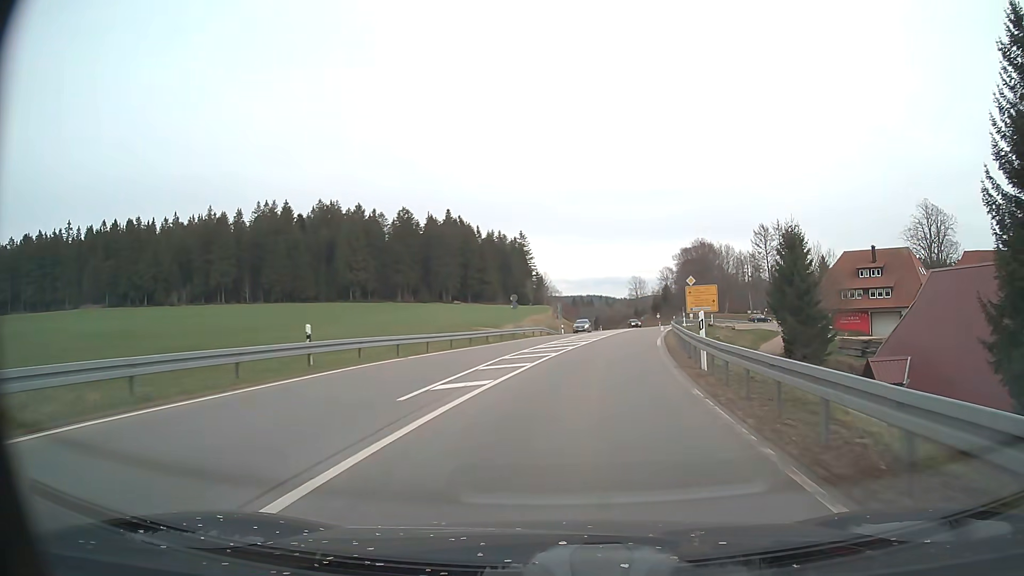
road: secondary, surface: asphalt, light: Day
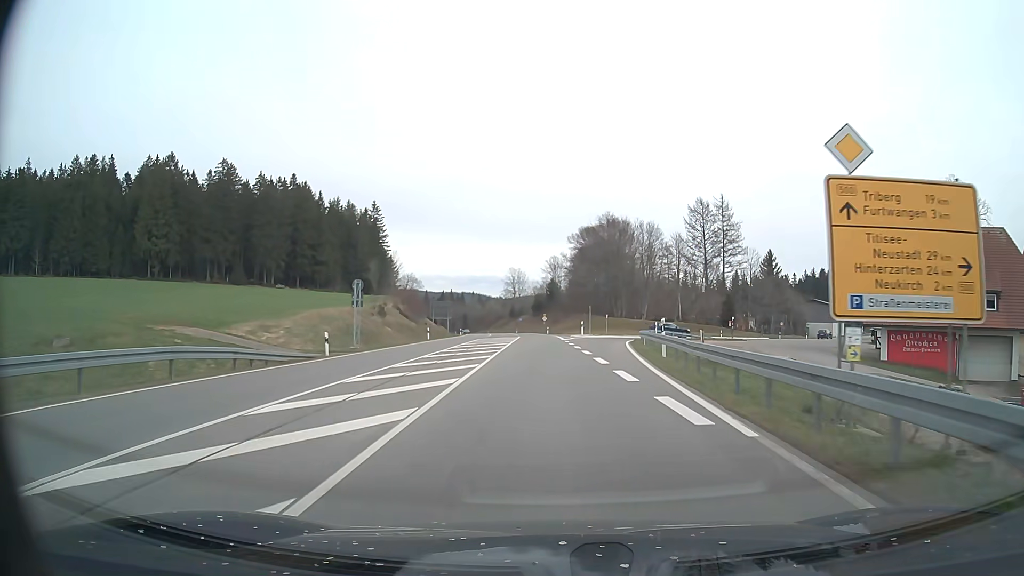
(+5.0, +45.6) m; +10°
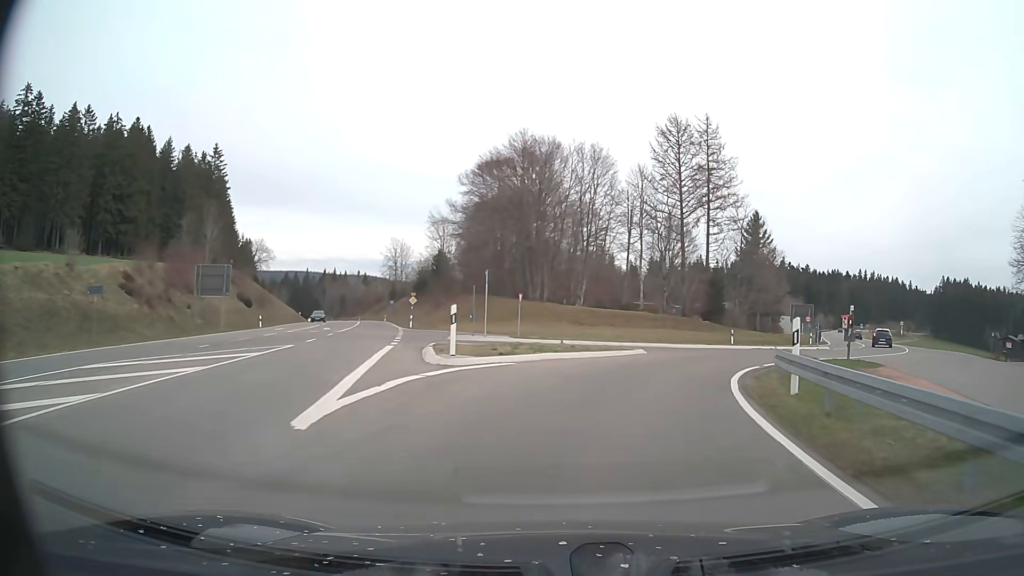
(+2.5, +43.3) m; +8°
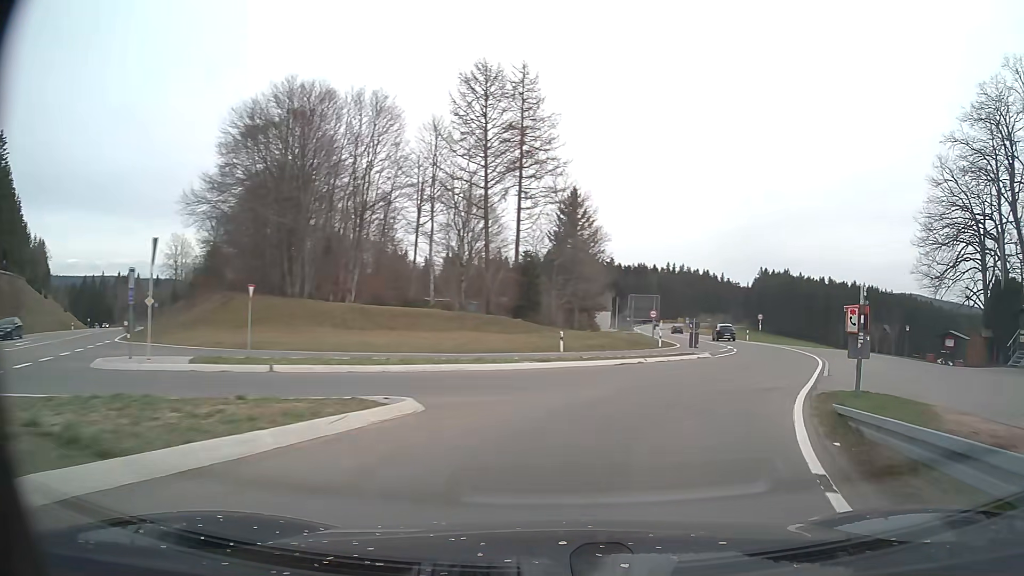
(+1.9, +15.0) m; +17°
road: secondary_link
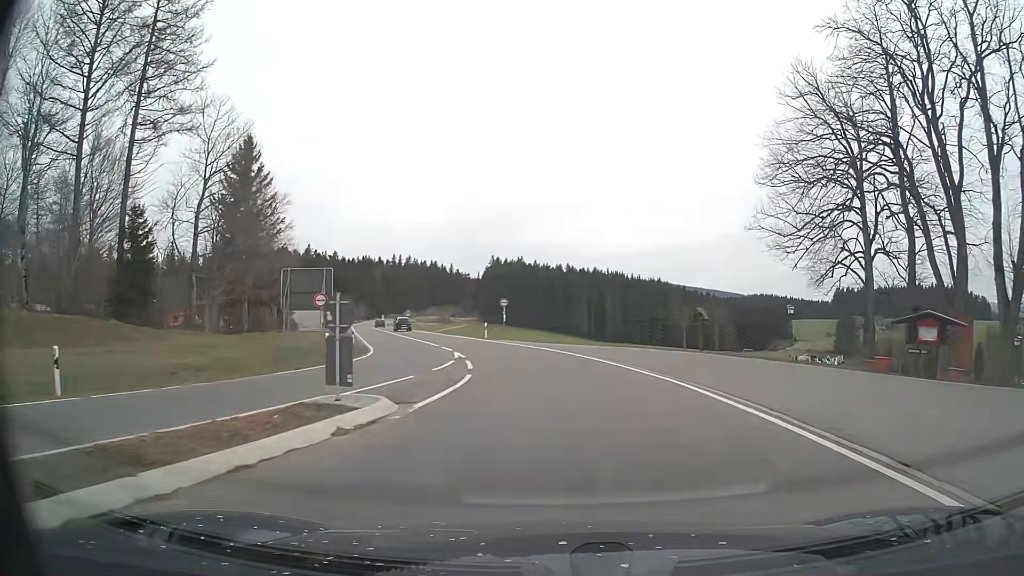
(+5.5, +21.4) m; +24°
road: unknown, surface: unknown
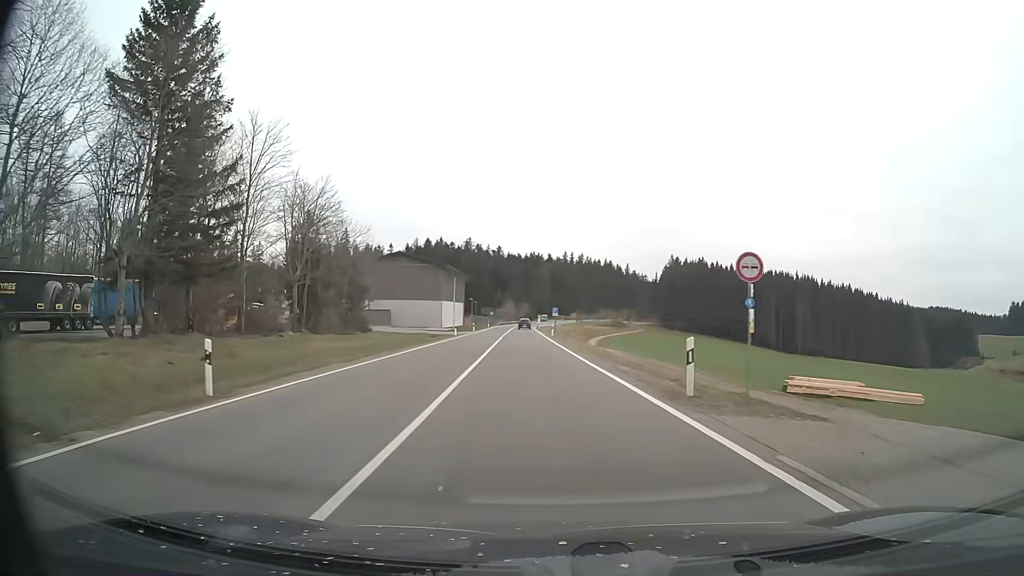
(-3.4, +33.2) m; -15°
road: primary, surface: asphalt
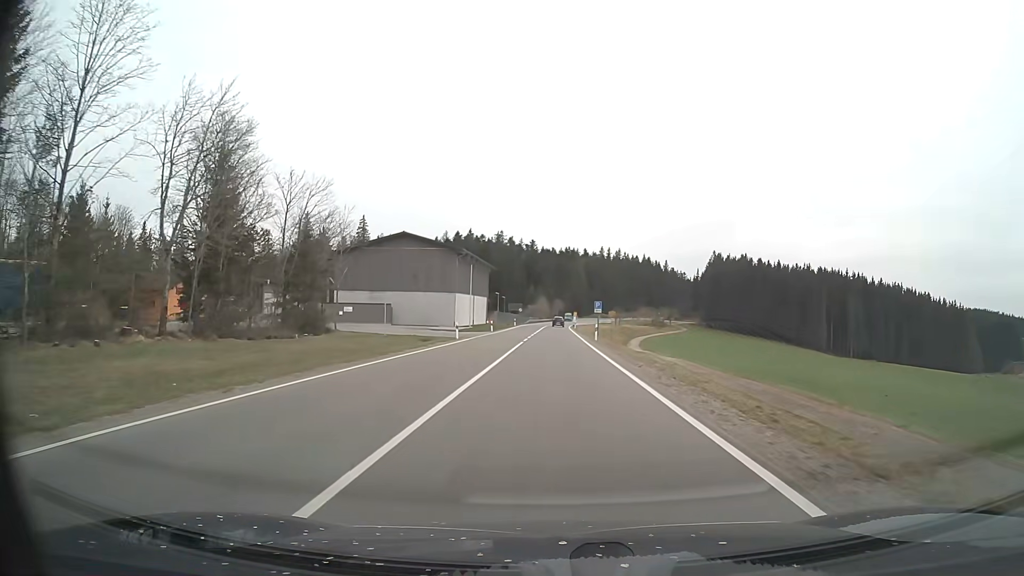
(-0.5, +19.2) m; -3°
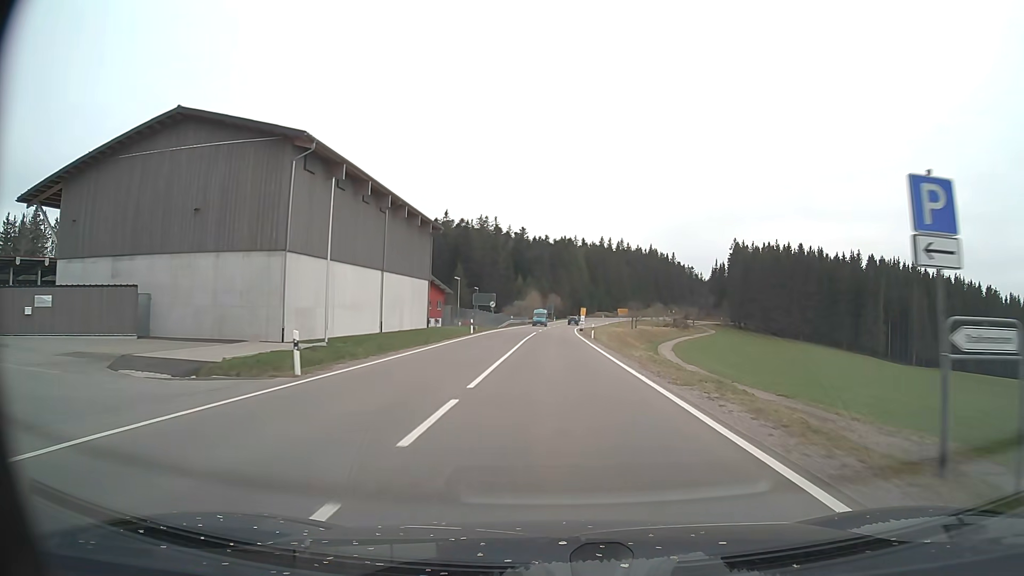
(-0.4, +51.0) m; 0°
(0, +10) (0, +20) (0, +30) (0, +40) (0, +50) (0, +60) (0, +70) (+1, +80) (+1, +90) (+1, +100) m
